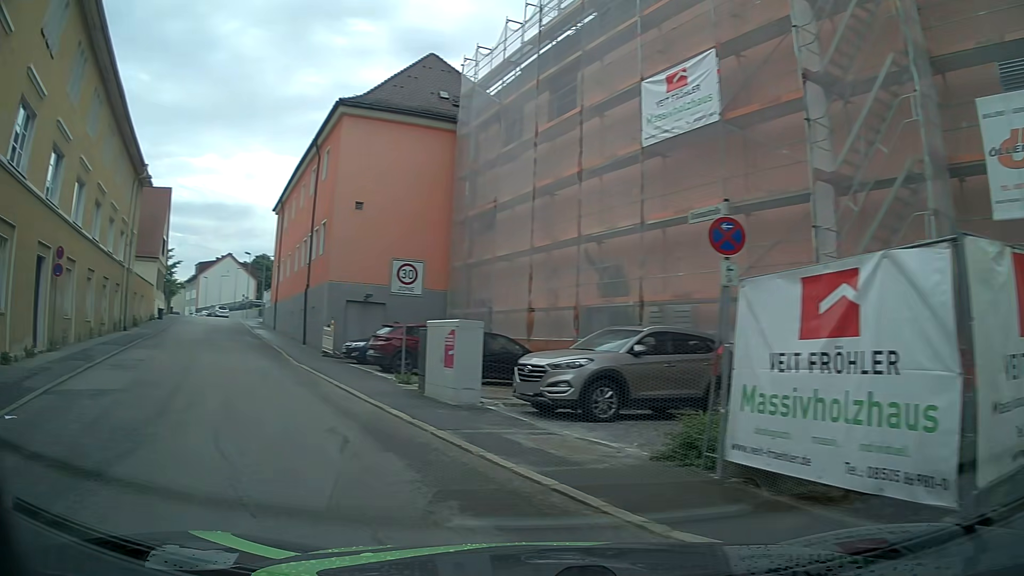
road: residential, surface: asphalt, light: Day
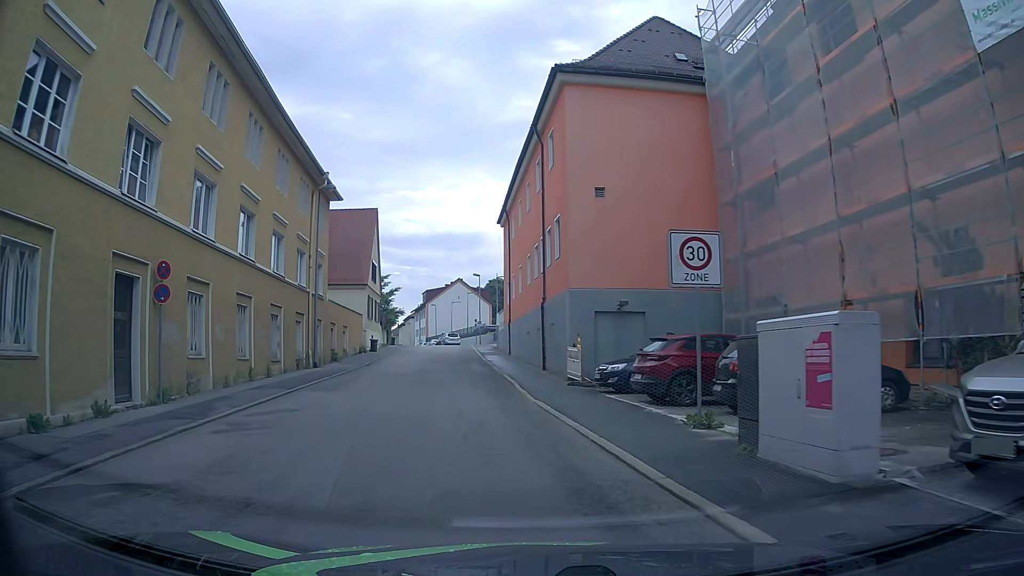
(-1.6, +6.2) m; -23°
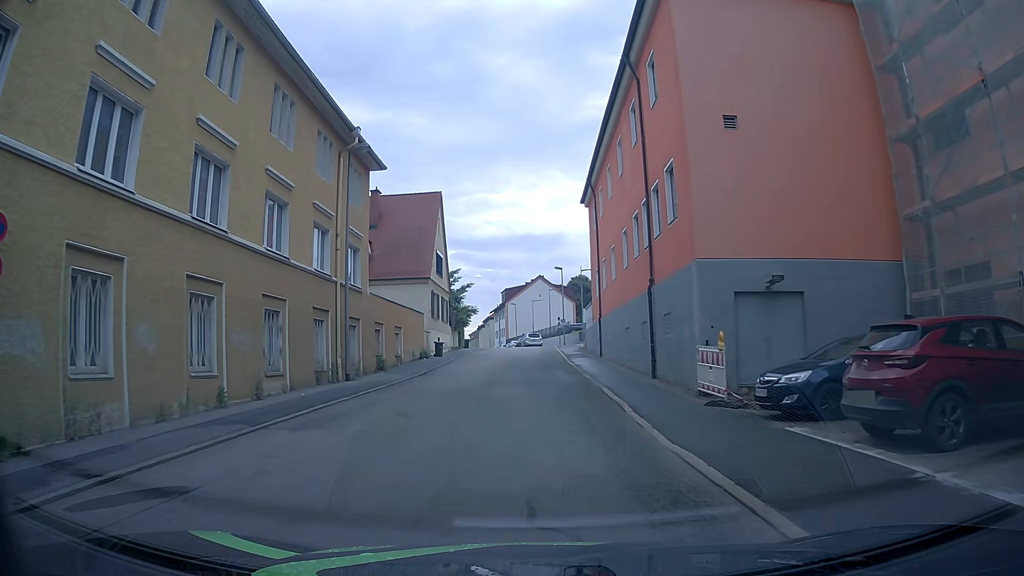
(-0.6, +7.5) m; -8°
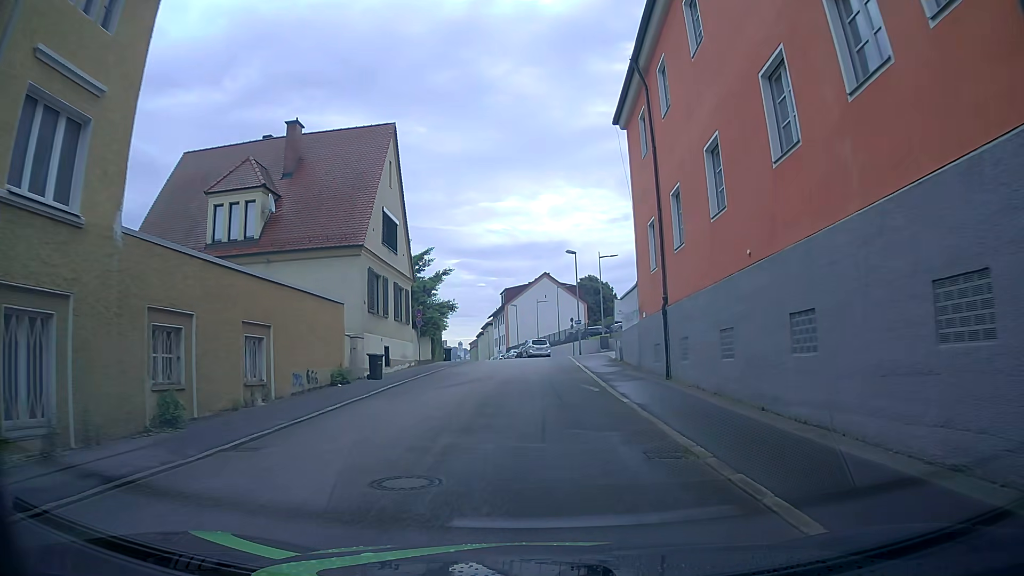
(-0.1, +17.6) m; -1°
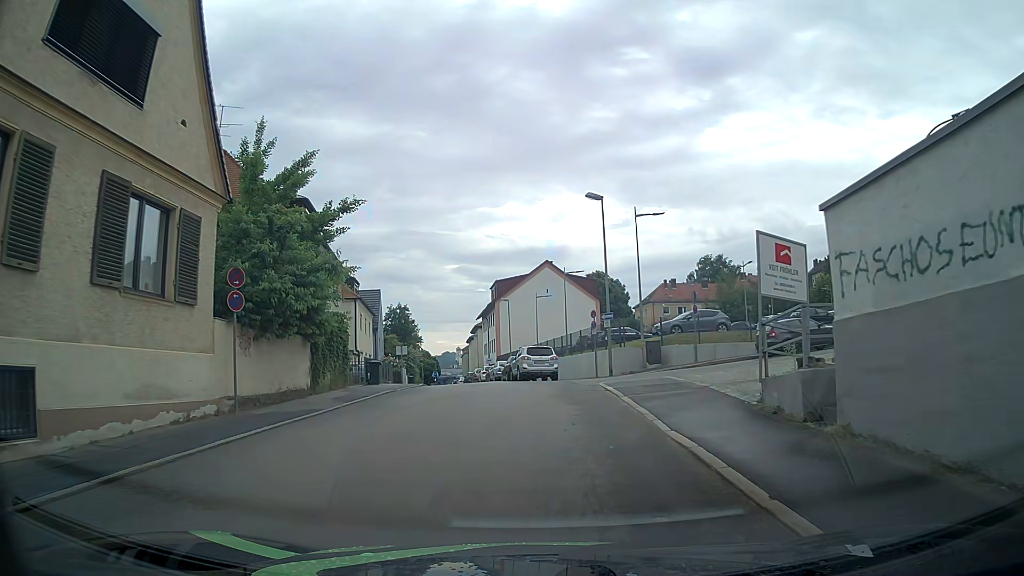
(+0.1, +21.7) m; +1°
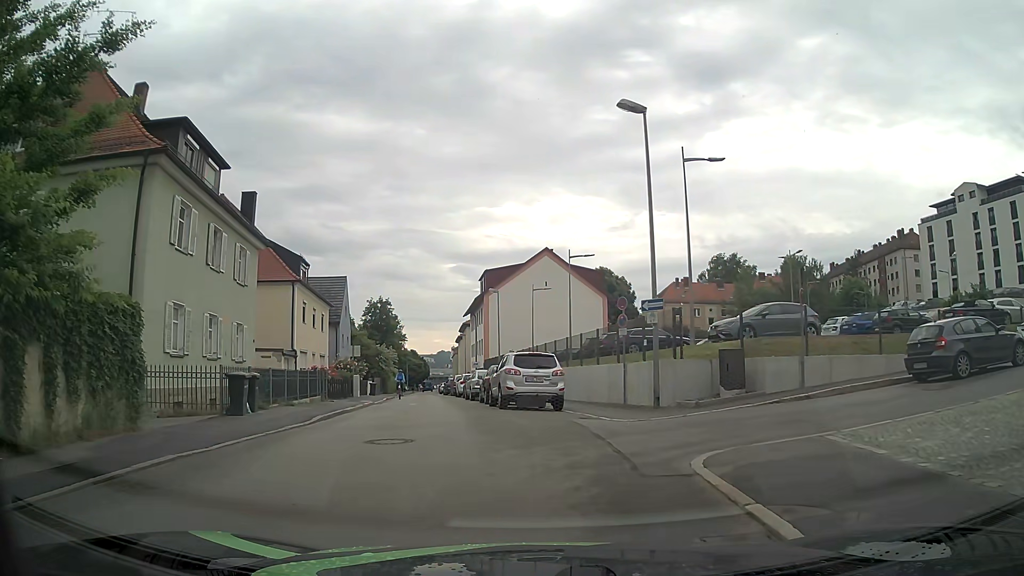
(-0.1, +12.0) m; -1°
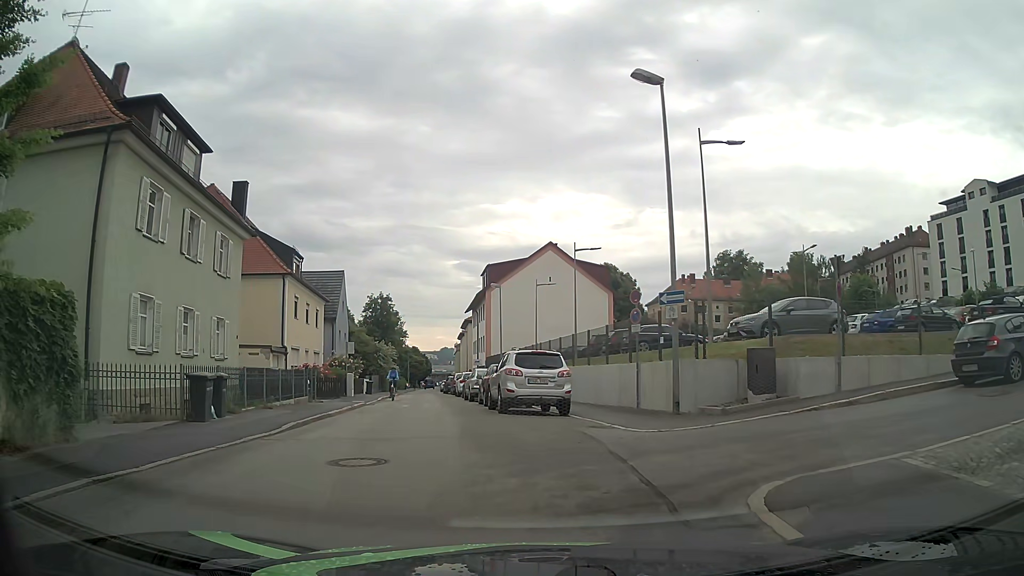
(0.0, +1.9) m; +1°
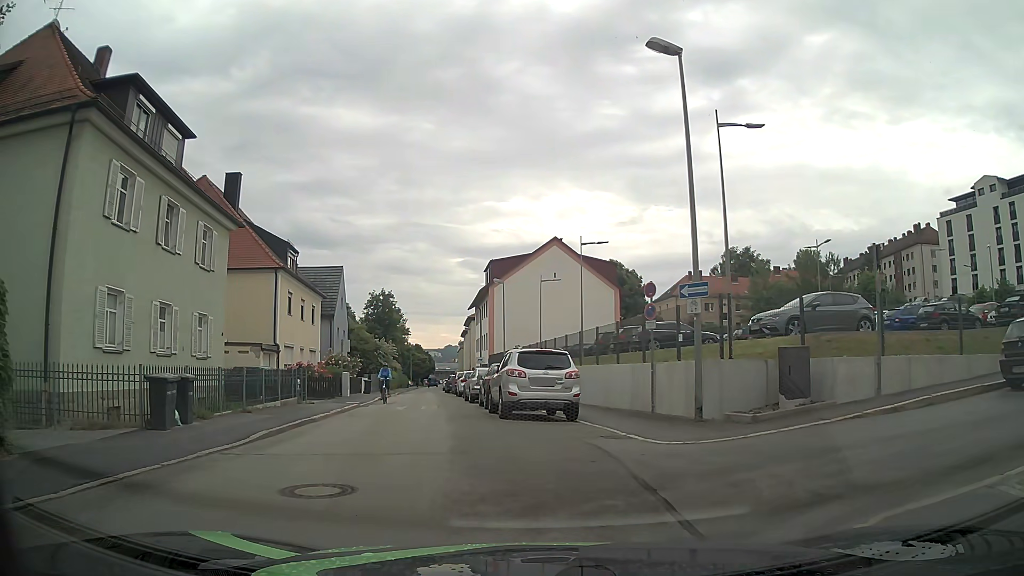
(0.0, +1.7) m; -1°
